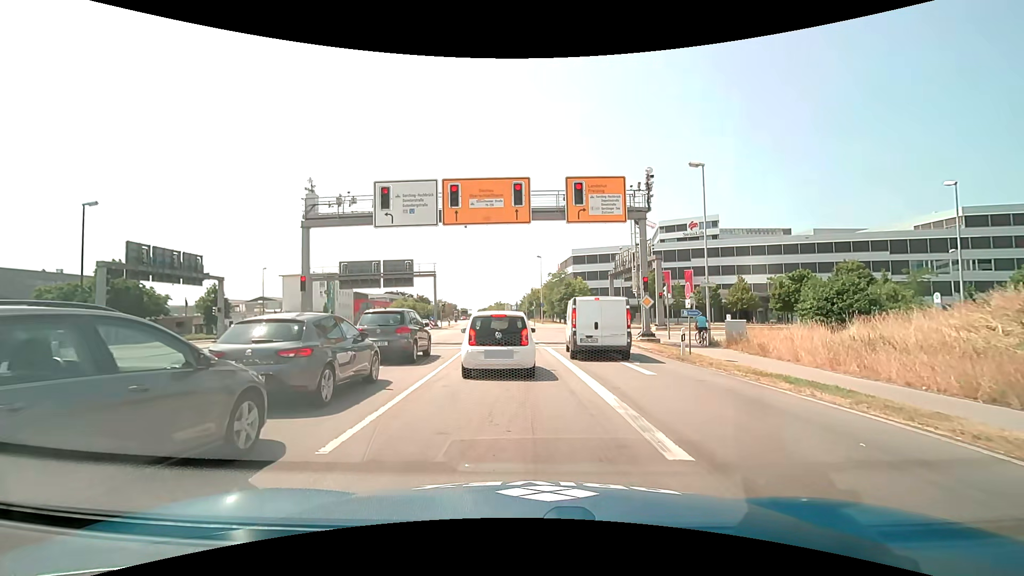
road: primary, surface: asphalt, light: Day
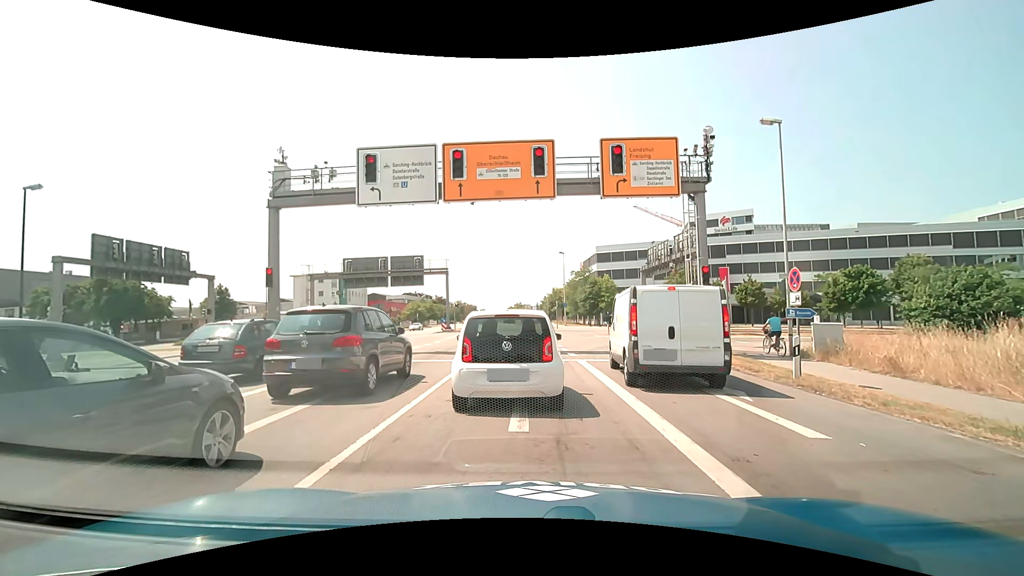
(-0.2, +5.7) m; -2°
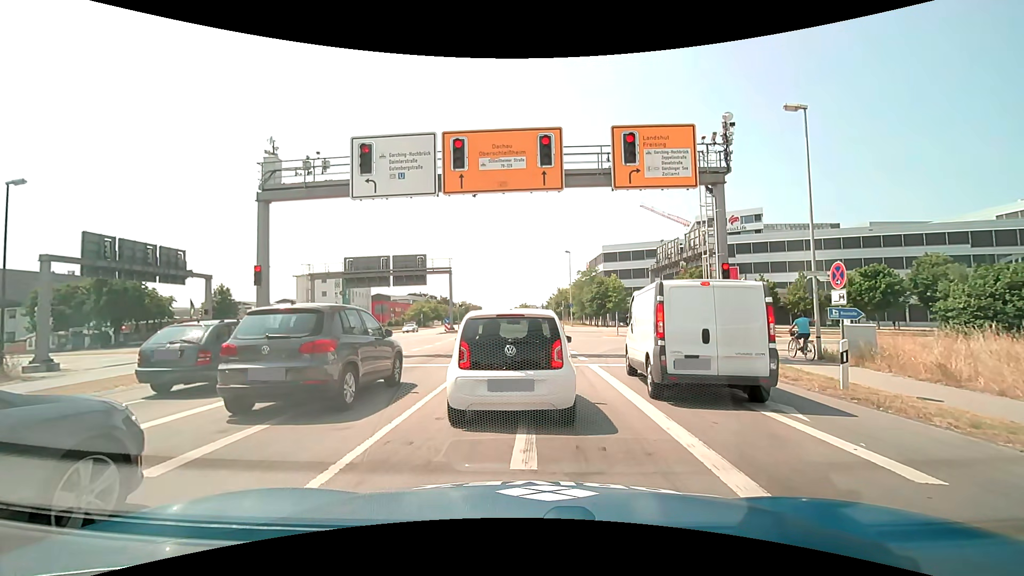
(0.0, +1.5) m; 0°
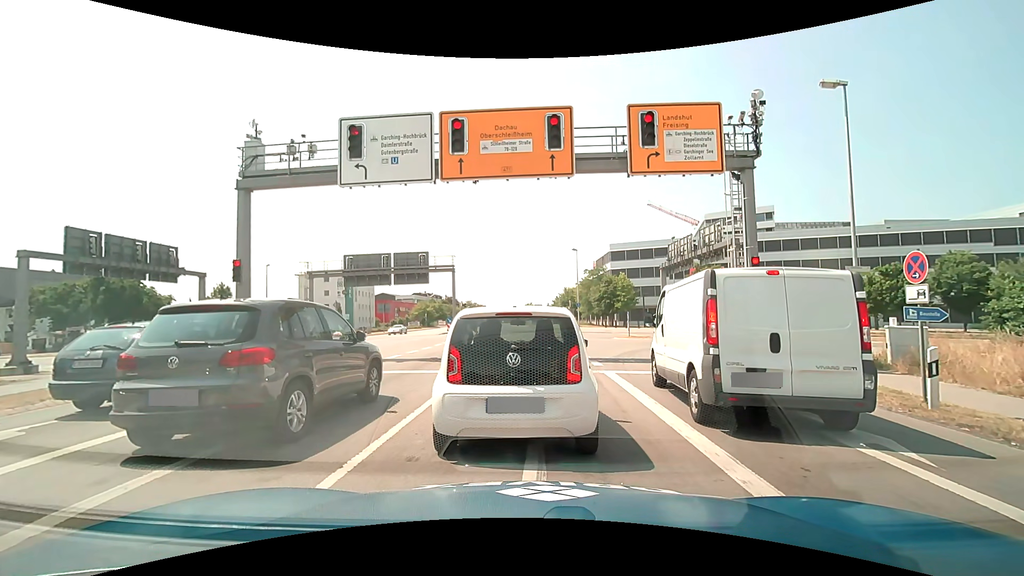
(0.0, +1.9) m; 0°
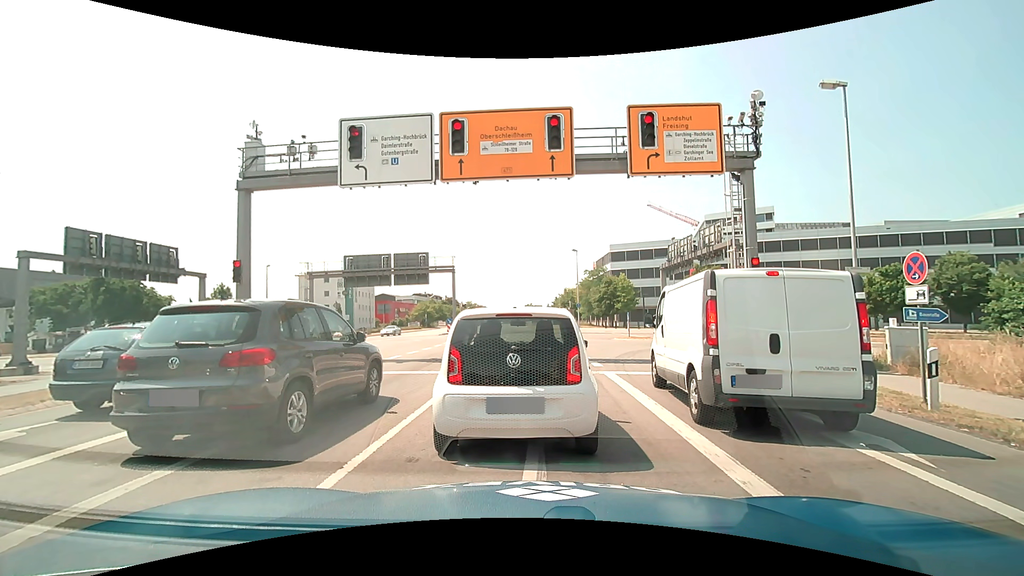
(0.0, +0.1) m; 0°
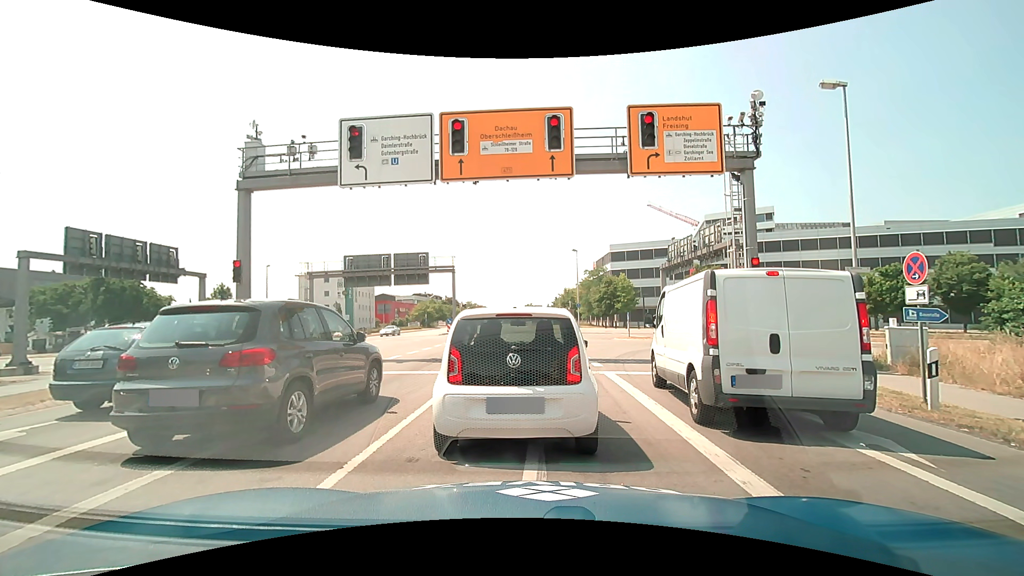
(0.0, 0.0) m; 0°
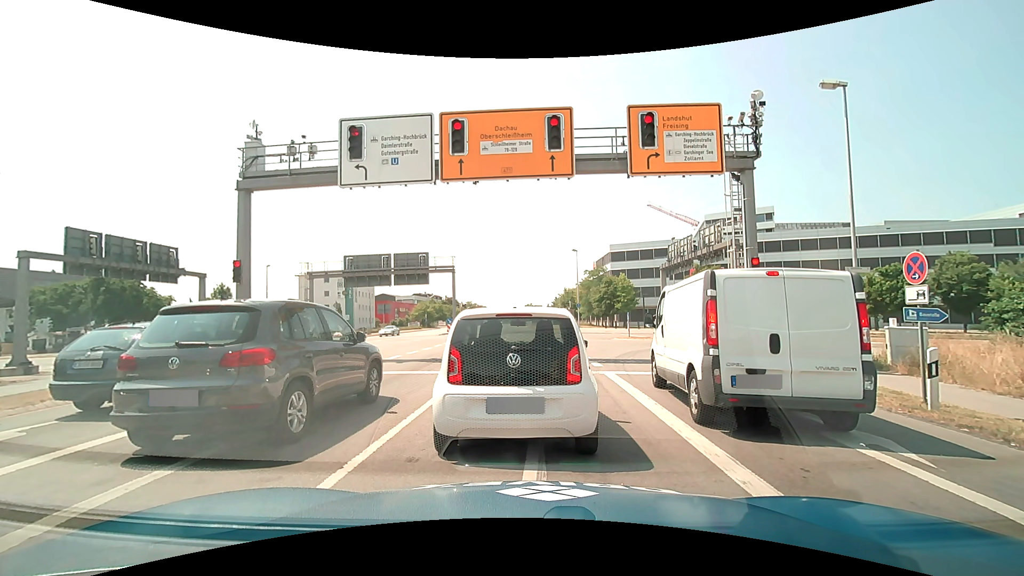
(0.0, 0.0) m; 0°
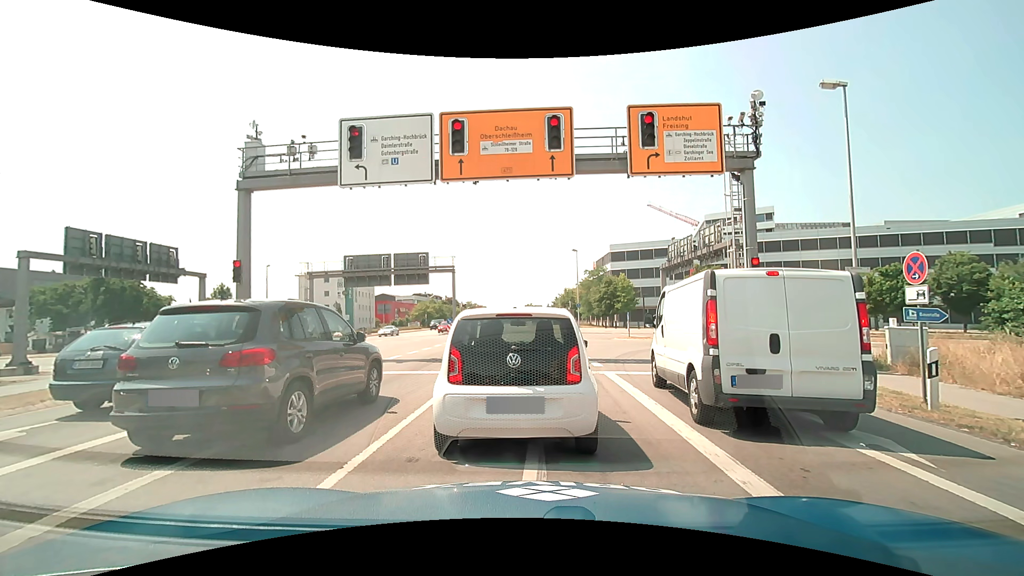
(0.0, 0.0) m; 0°
